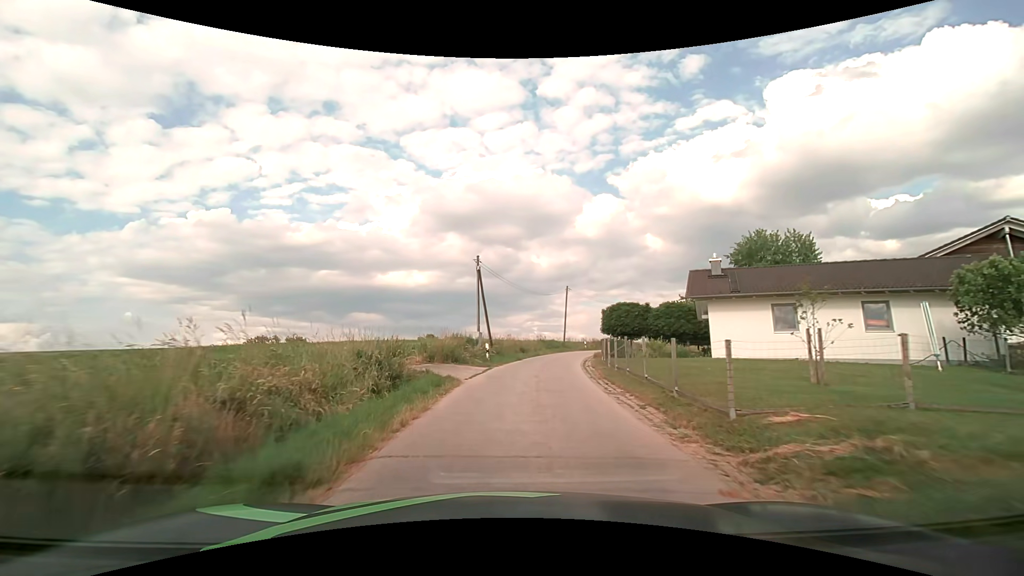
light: Day
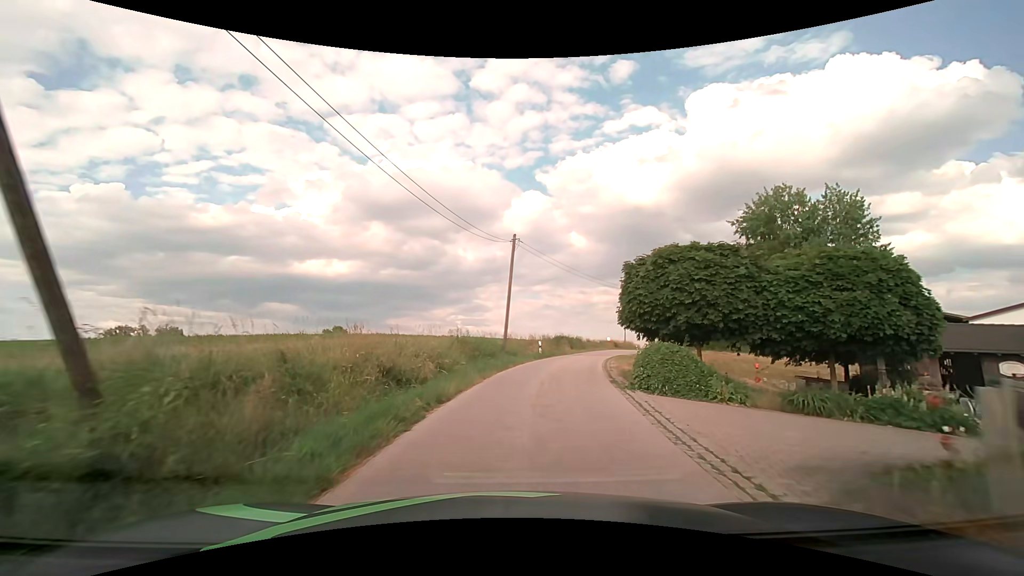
(+1.8, +26.0) m; +9°
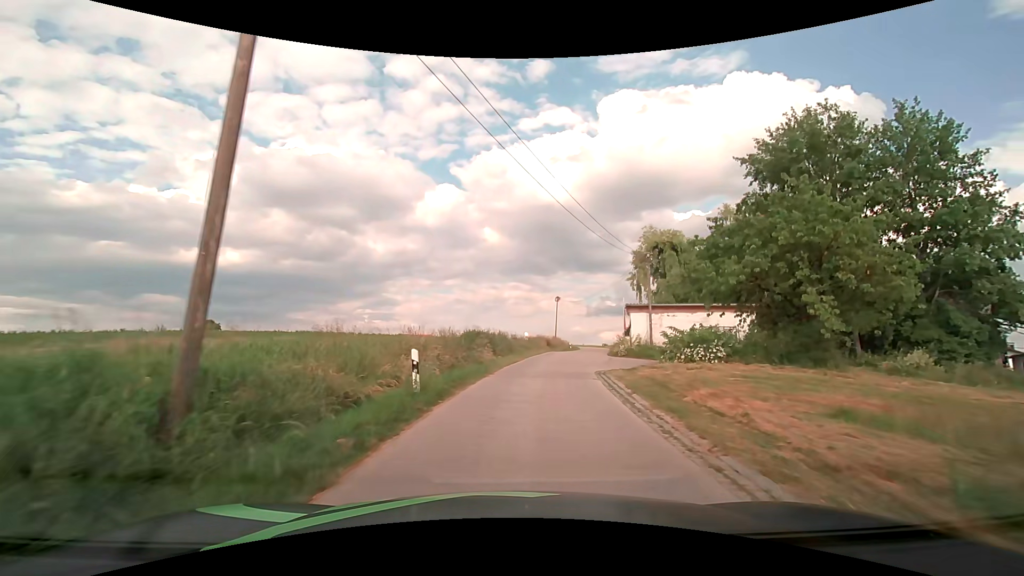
(+1.8, +21.7) m; +10°
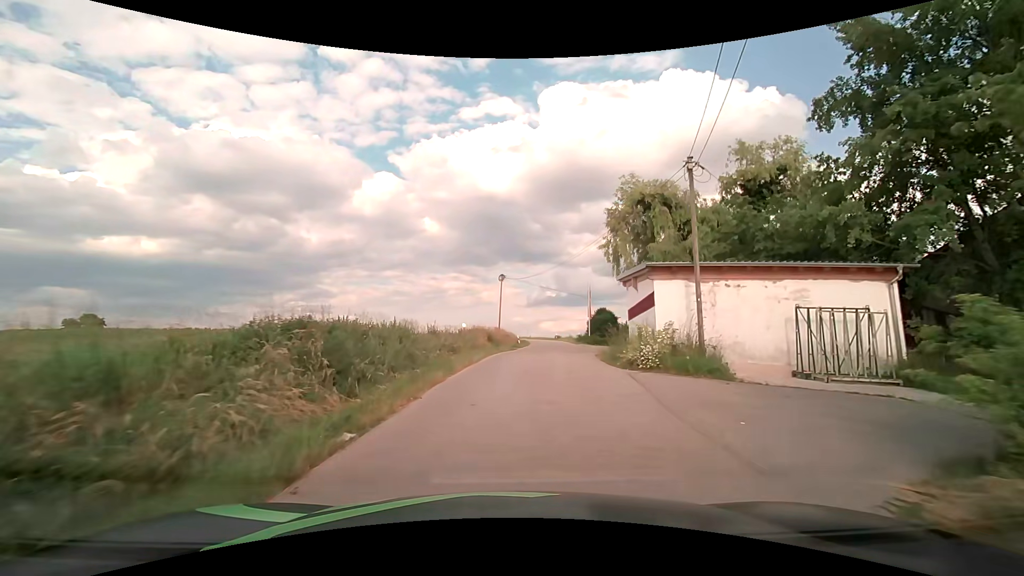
(+1.1, +16.9) m; +7°
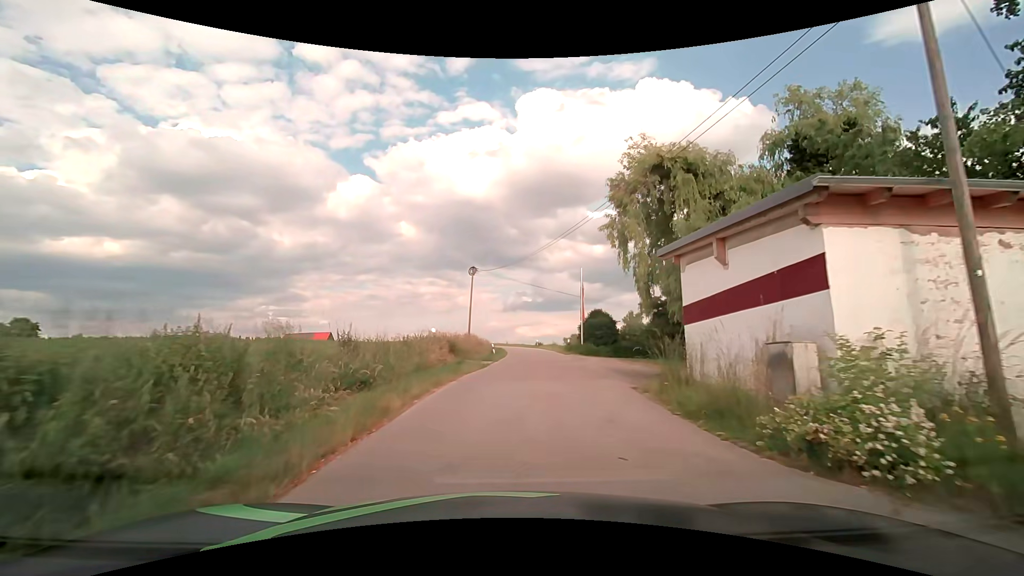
(+0.2, +9.9) m; +3°
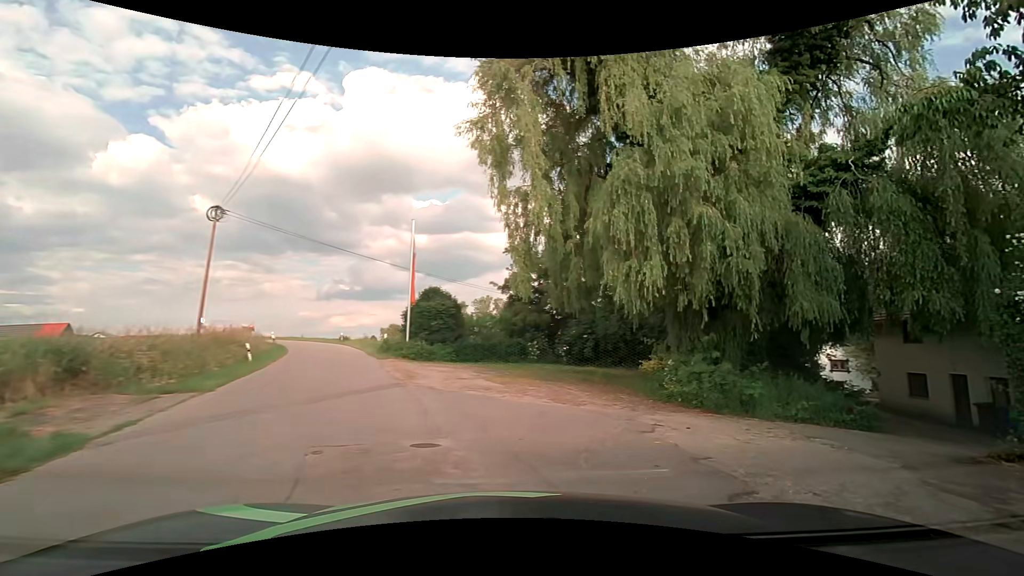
(+1.1, +14.3) m; +20°
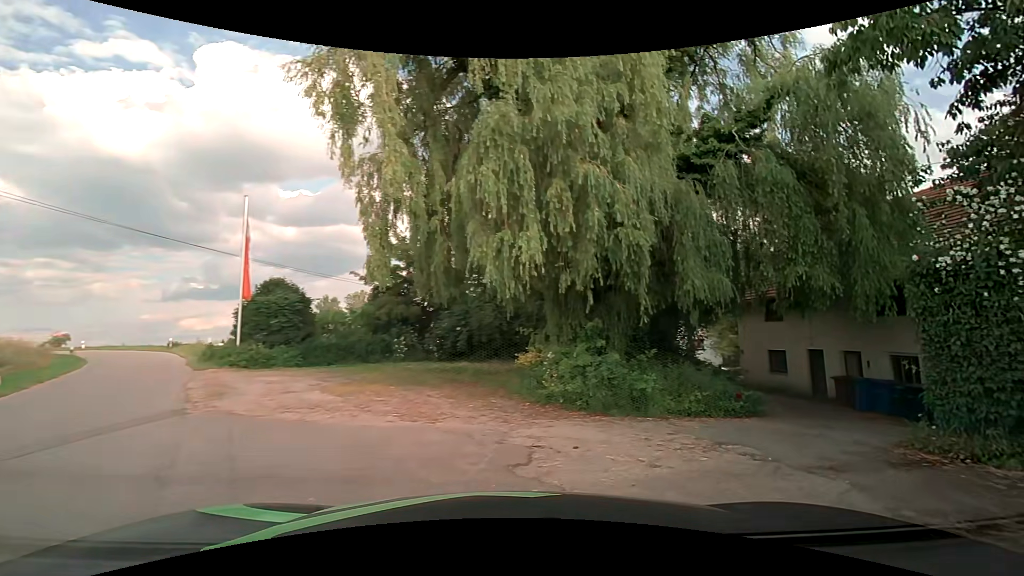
(+0.4, +2.6) m; +15°
